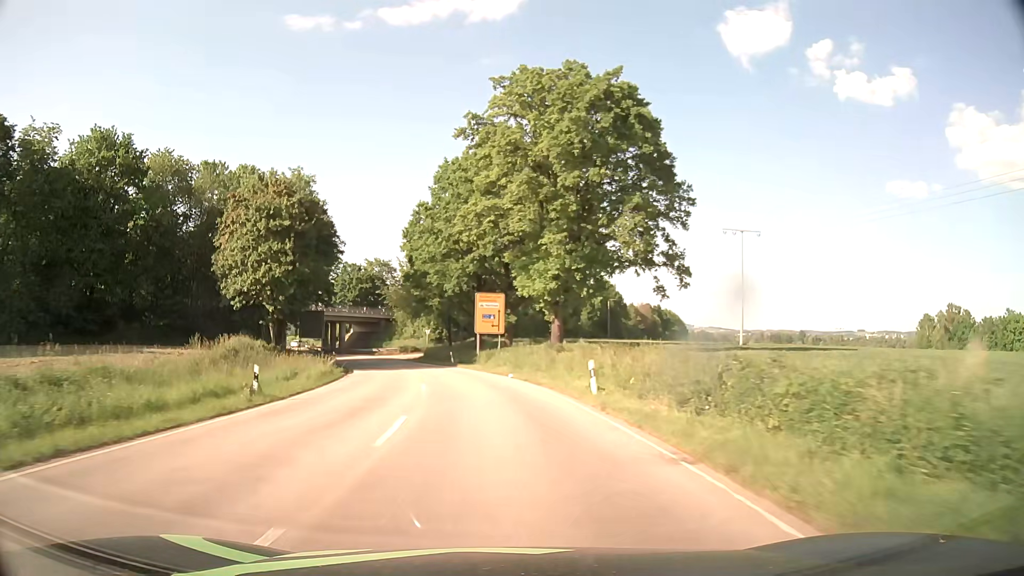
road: tertiary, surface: asphalt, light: Day
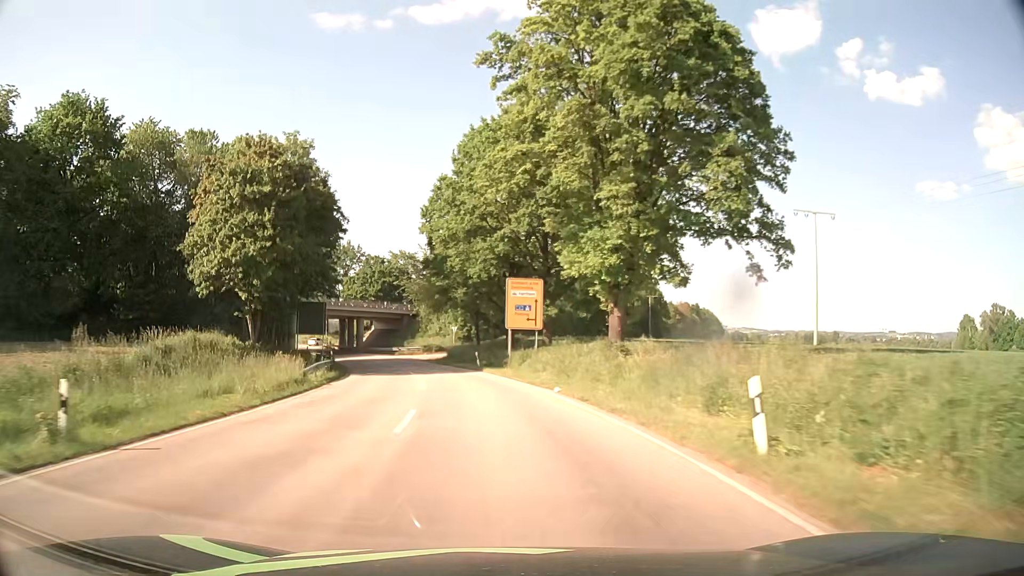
(-0.2, +10.2) m; -3°
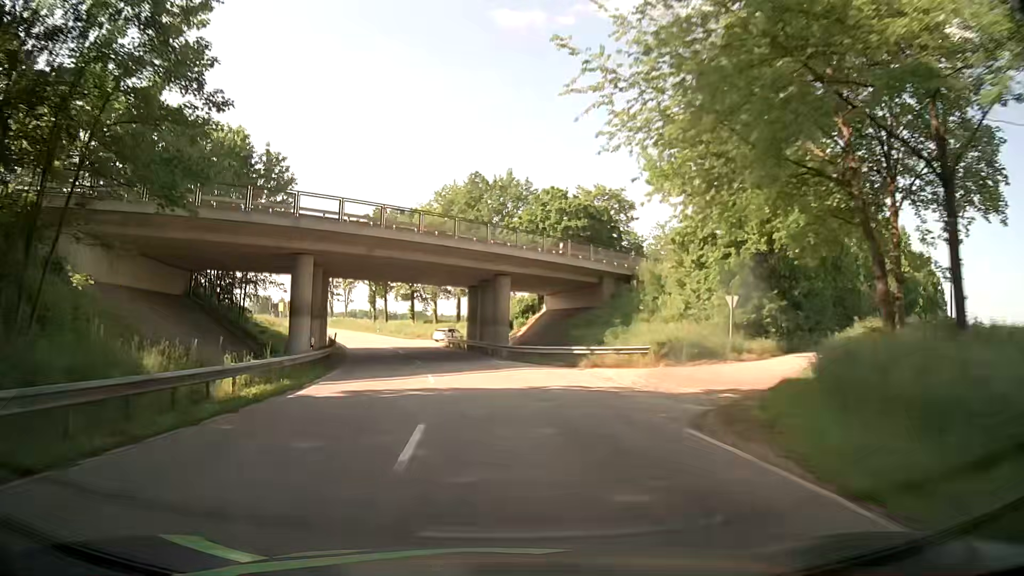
(-7.7, +53.3) m; -17°
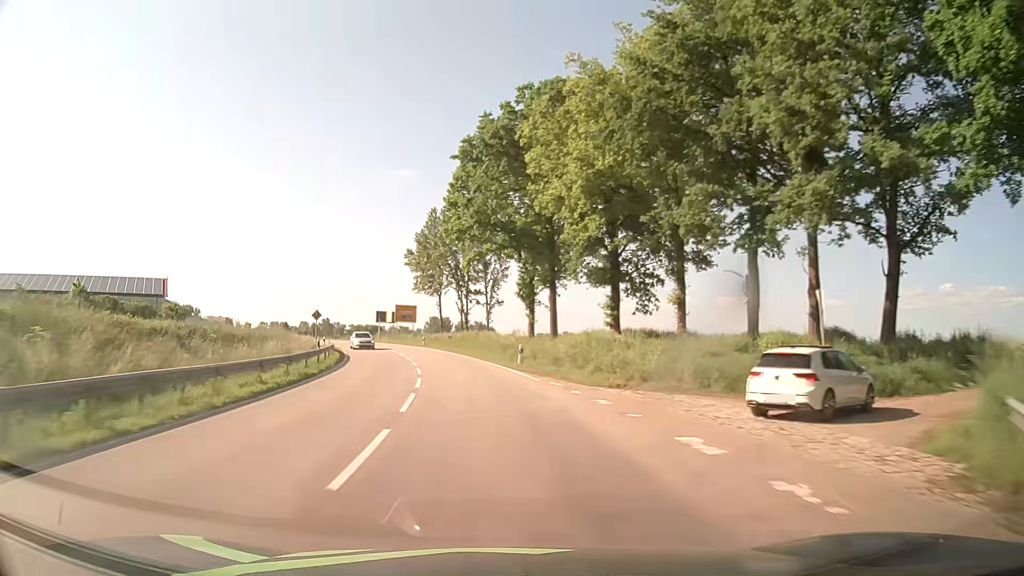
(-8.0, +56.6) m; -15°
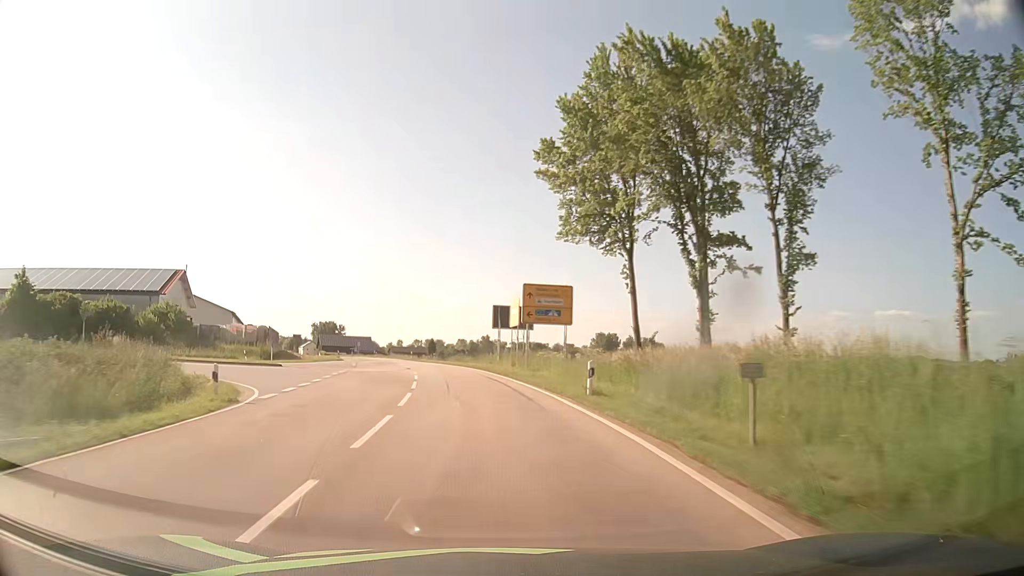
(-5.9, +47.1) m; -15°
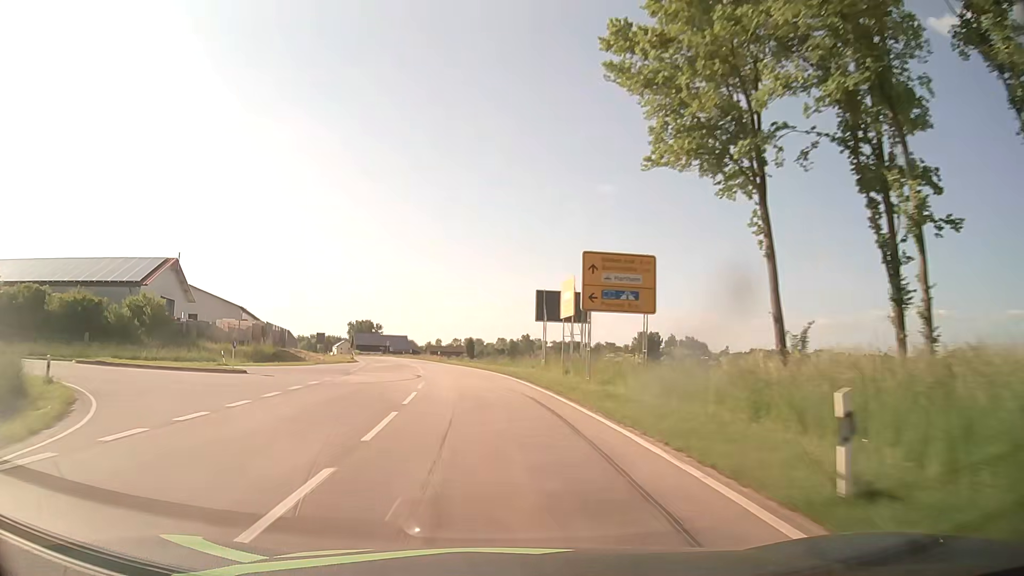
(-0.3, +12.0) m; -3°
(0, +10) (-1, +20) (-2, +30) (-4, +40) (-5, +50) (-8, +59) (-10, +69) (-12, +79) (-15, +88) (-18, +98) m
